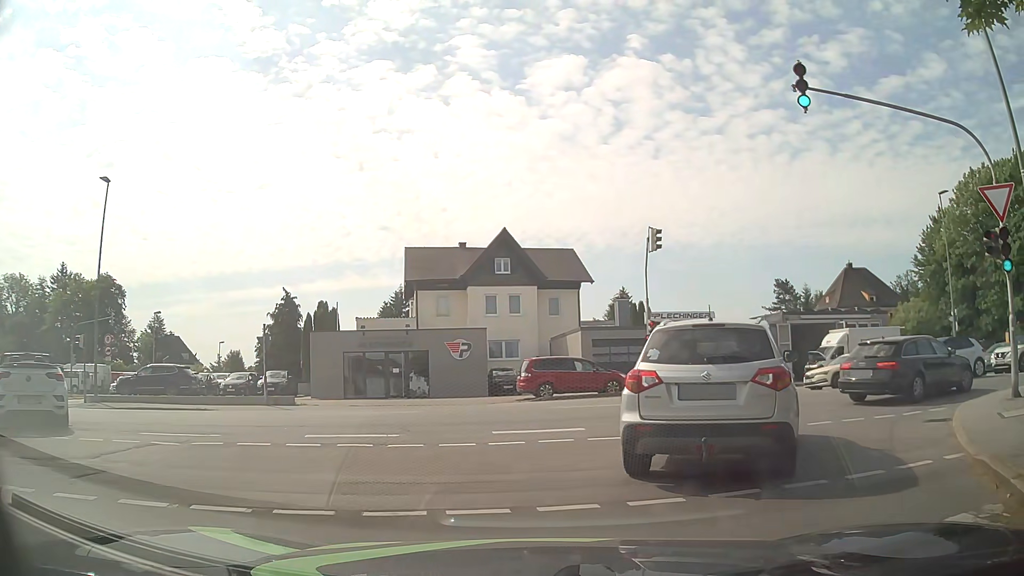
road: residential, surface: asphalt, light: Day
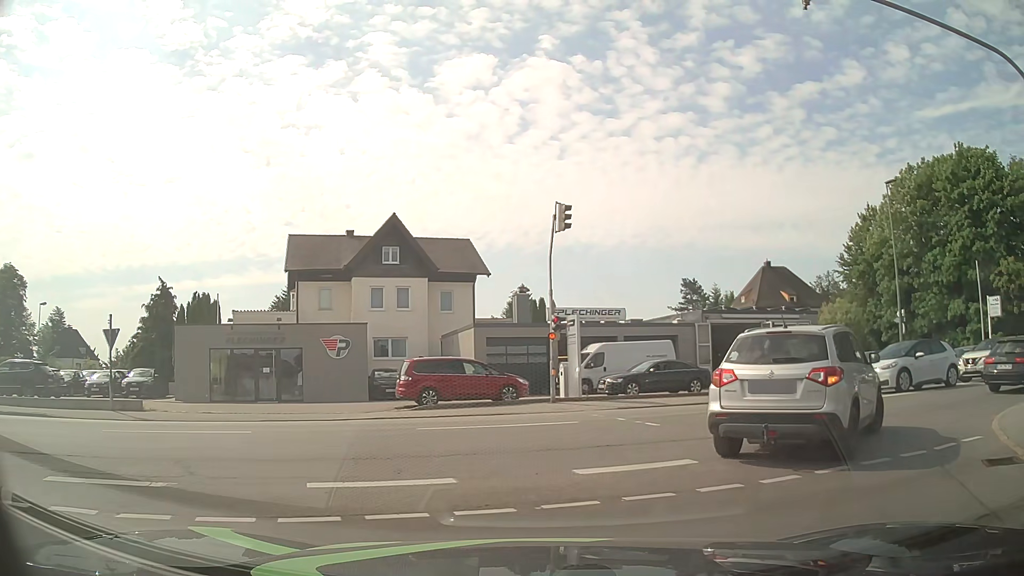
(+0.3, +4.5) m; +7°
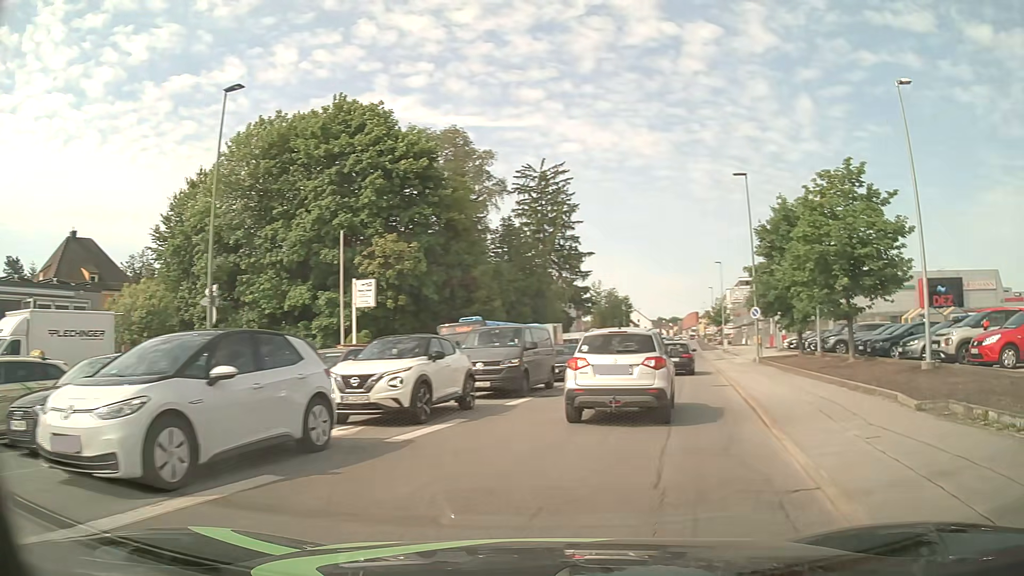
(+6.6, +12.2) m; +59°
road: tertiary
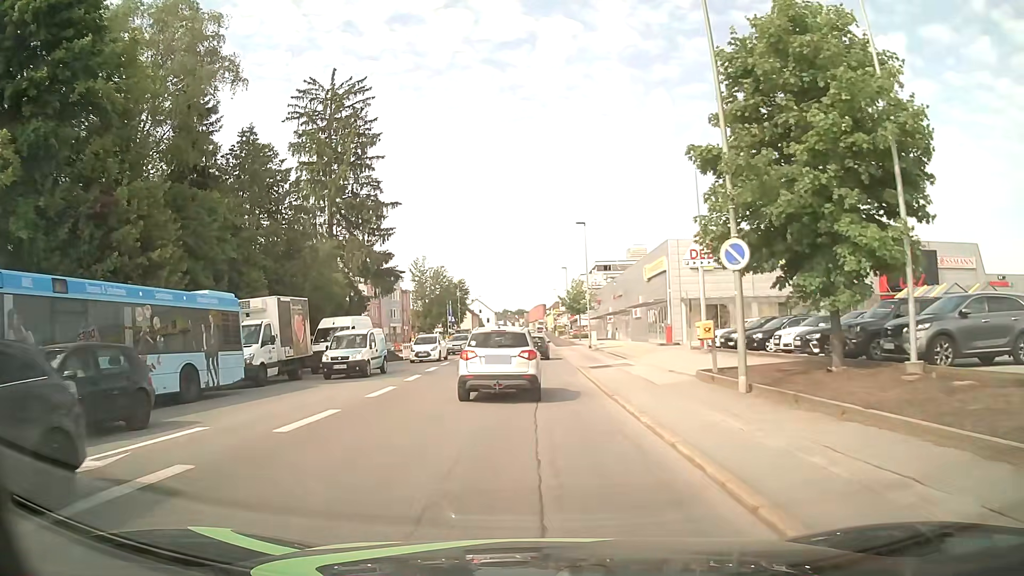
(+5.1, +22.8) m; +15°
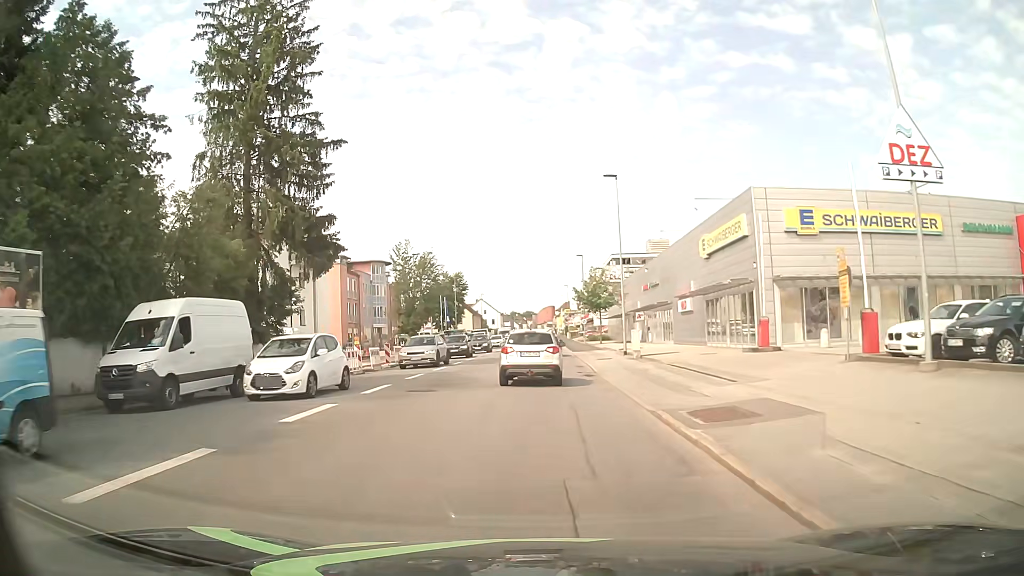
(-0.4, +17.1) m; -1°
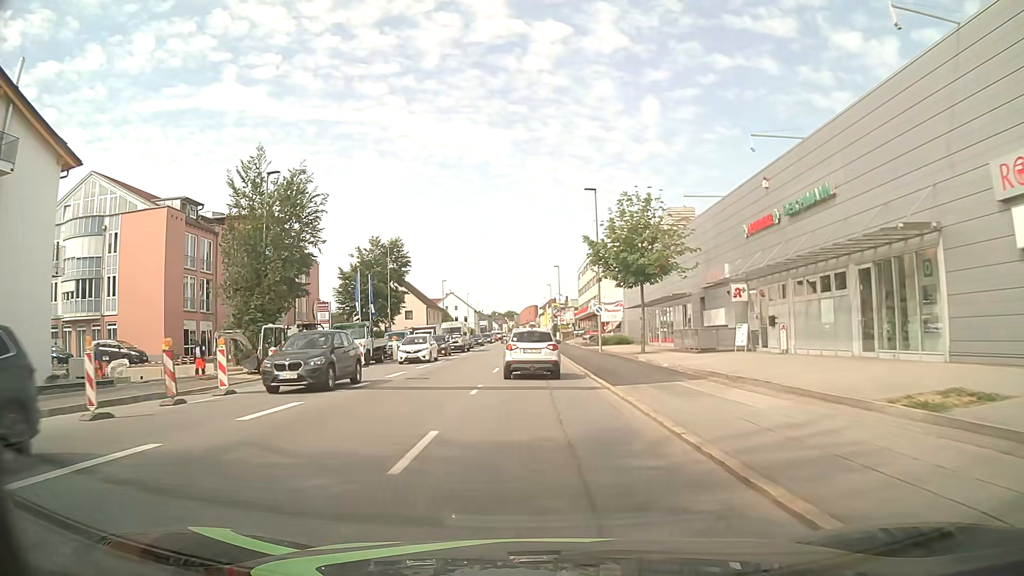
(+0.1, +36.5) m; +1°
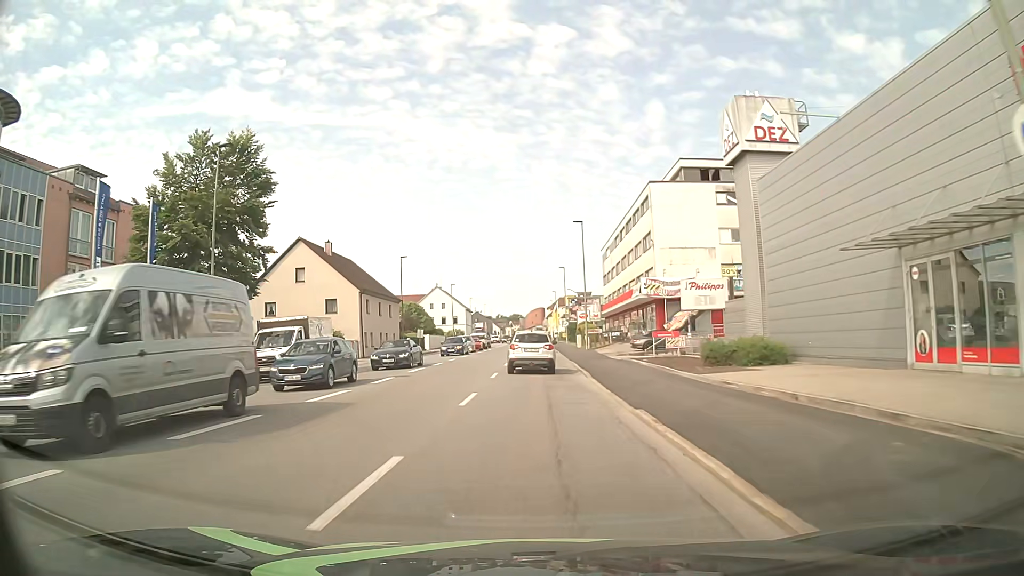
(-0.4, +38.2) m; -1°
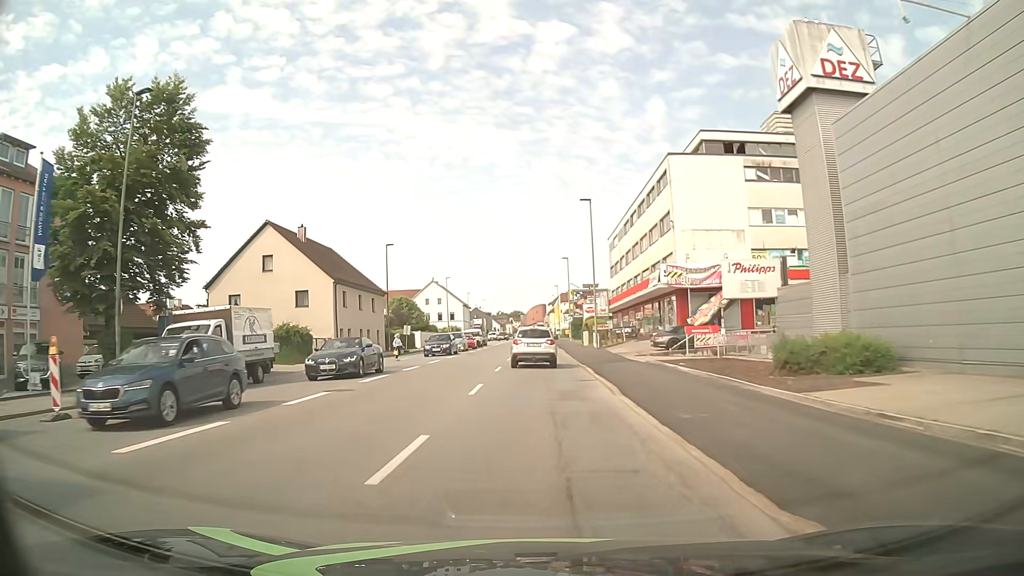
(0.0, +7.5) m; 0°
(0, +10) (0, +20) (0, +30) (0, +40) (0, +50) (0, +60) (0, +70) (0, +80) (0, +90) (0, +100) m
